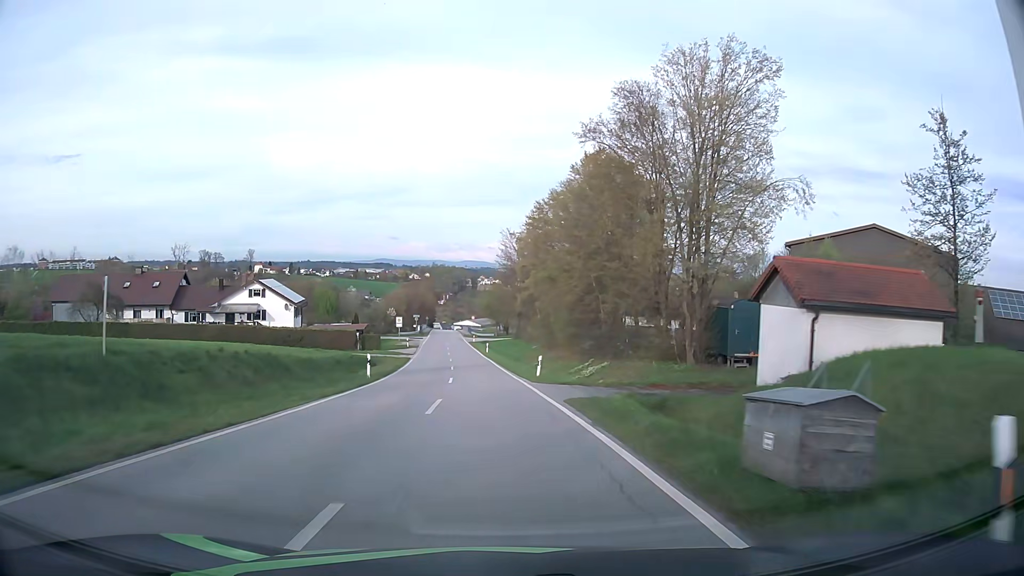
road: tertiary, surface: asphalt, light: Day
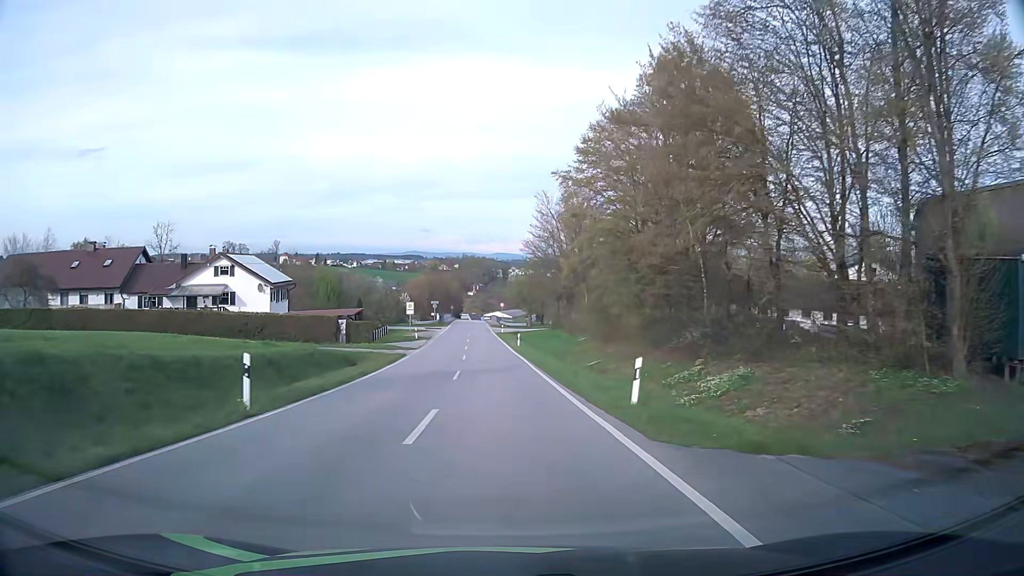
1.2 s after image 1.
(-0.3, +17.4) m; -2°
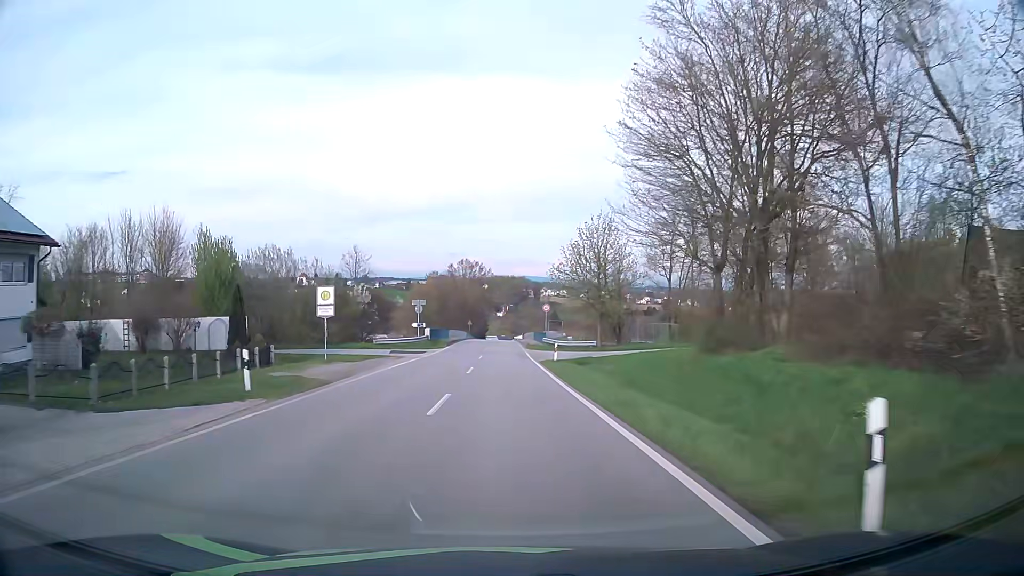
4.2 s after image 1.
(-1.3, +45.8) m; -3°
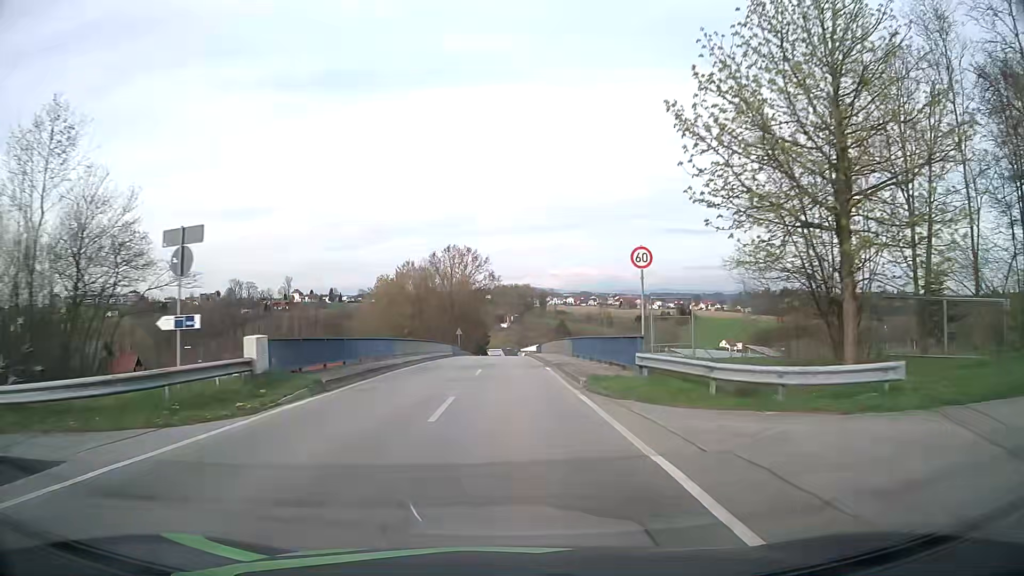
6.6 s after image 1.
(0.0, +37.7) m; 0°
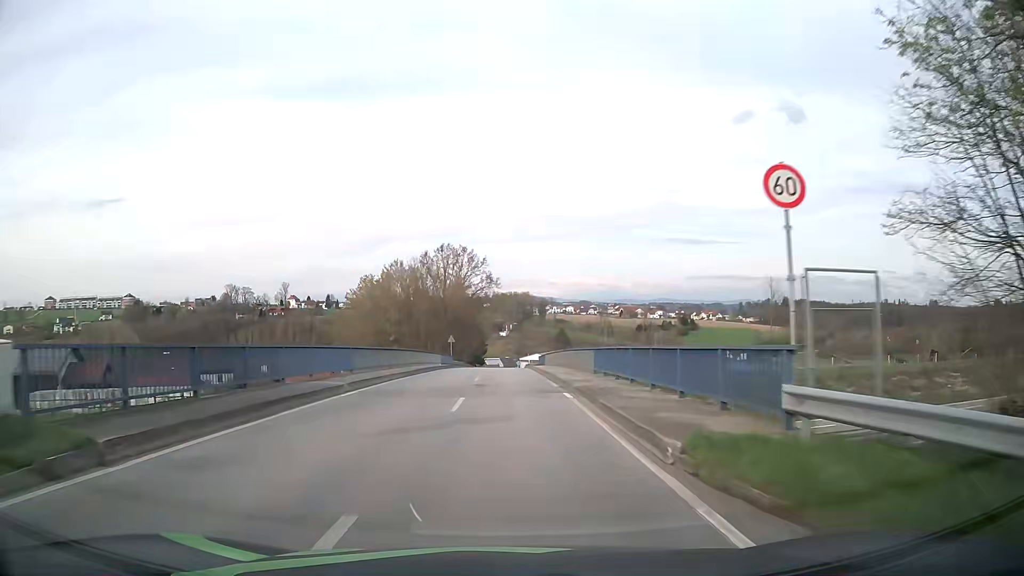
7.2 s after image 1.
(0.0, +9.4) m; 0°
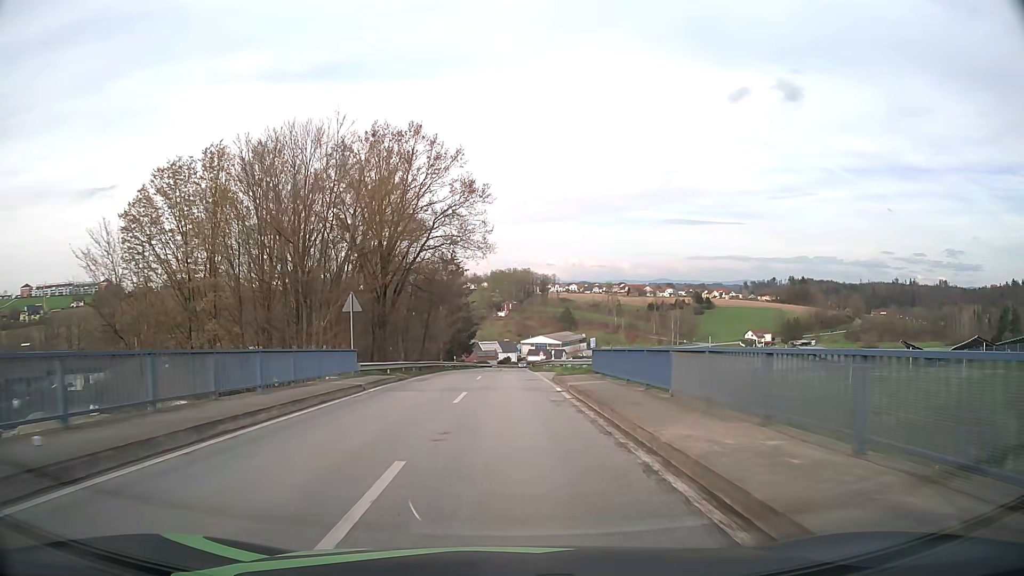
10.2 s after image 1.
(0.0, +46.0) m; 0°
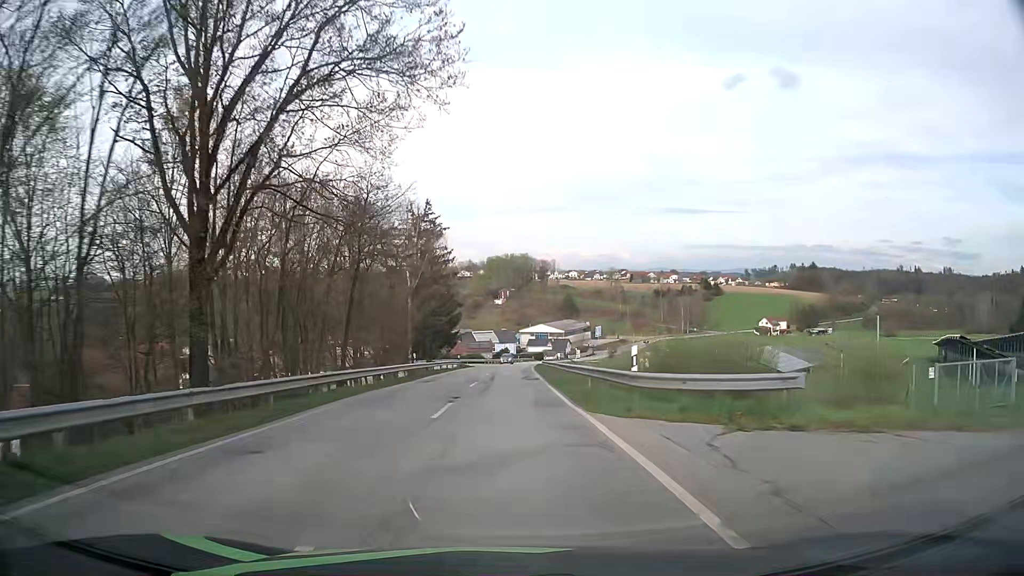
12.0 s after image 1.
(+0.1, +27.6) m; 0°
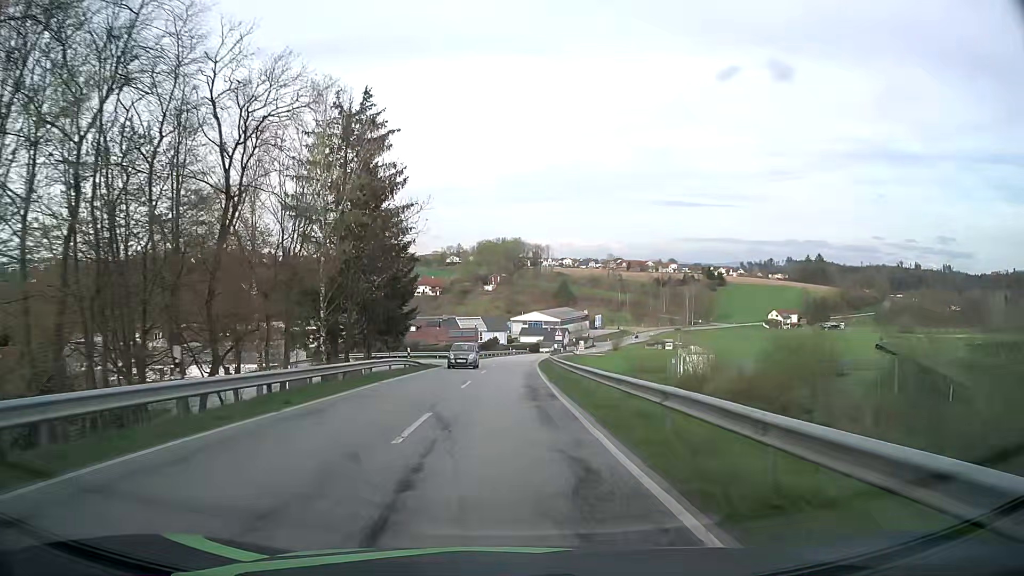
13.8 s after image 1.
(+0.1, +28.2) m; +1°
(0, +10) (0, +20) (0, +30) (0, +40) (+1, +50) (+1, +60) (+2, +70) (+3, +80) (+4, +90) (+5, +100) m
